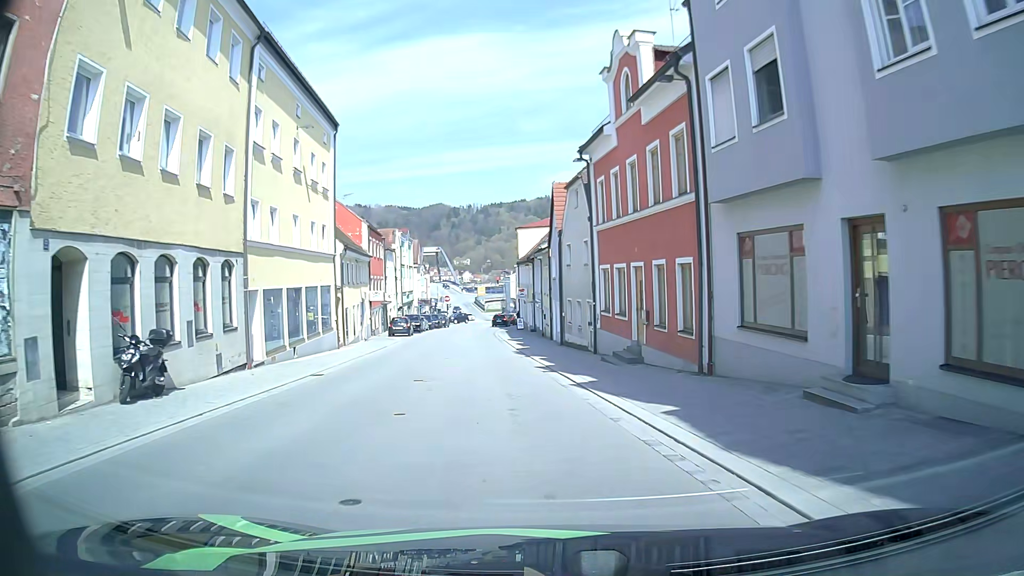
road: tertiary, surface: asphalt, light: Day
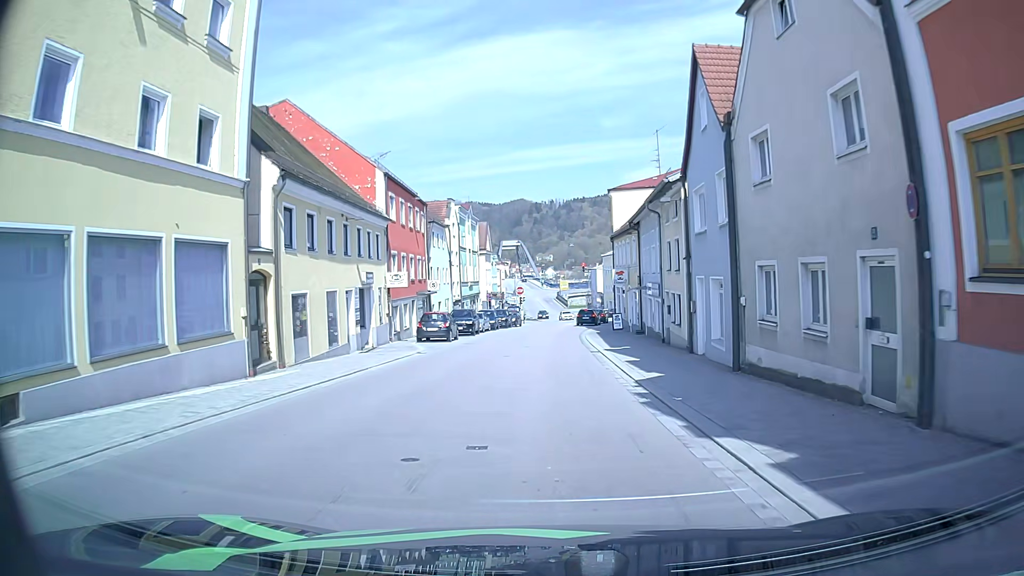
(-1.5, +17.9) m; -7°
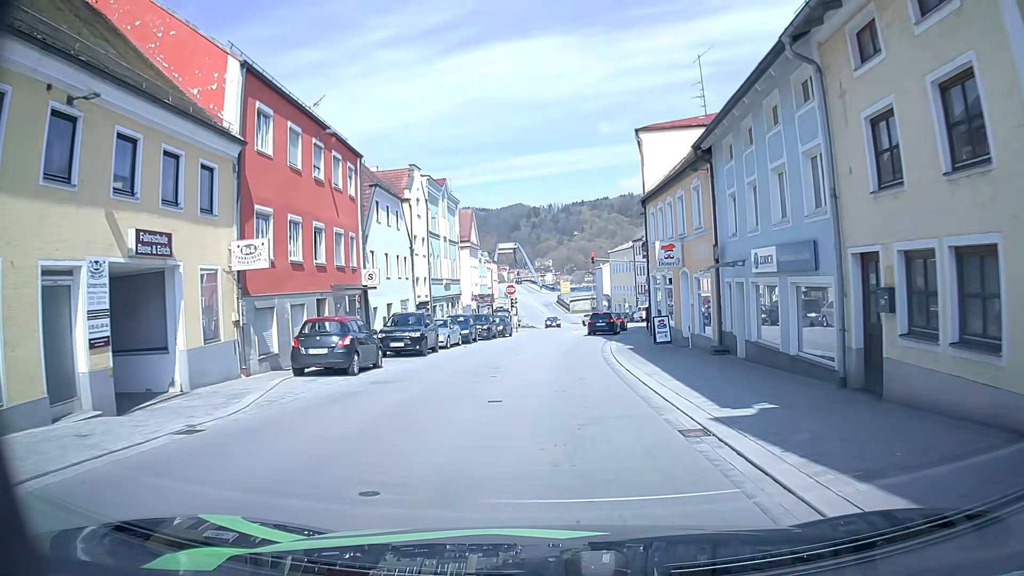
(-0.2, +16.3) m; -1°
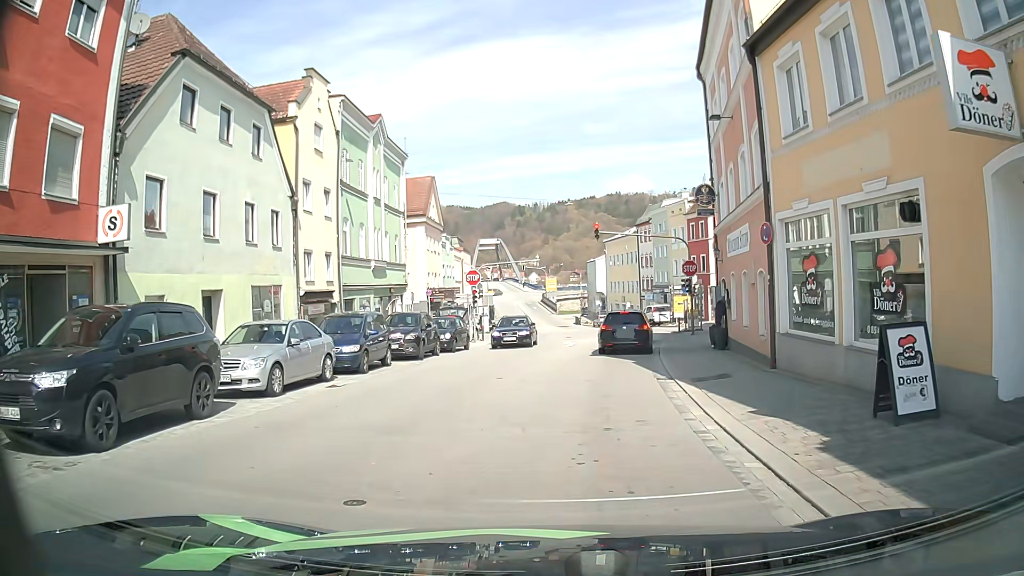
(+0.1, +18.1) m; +2°
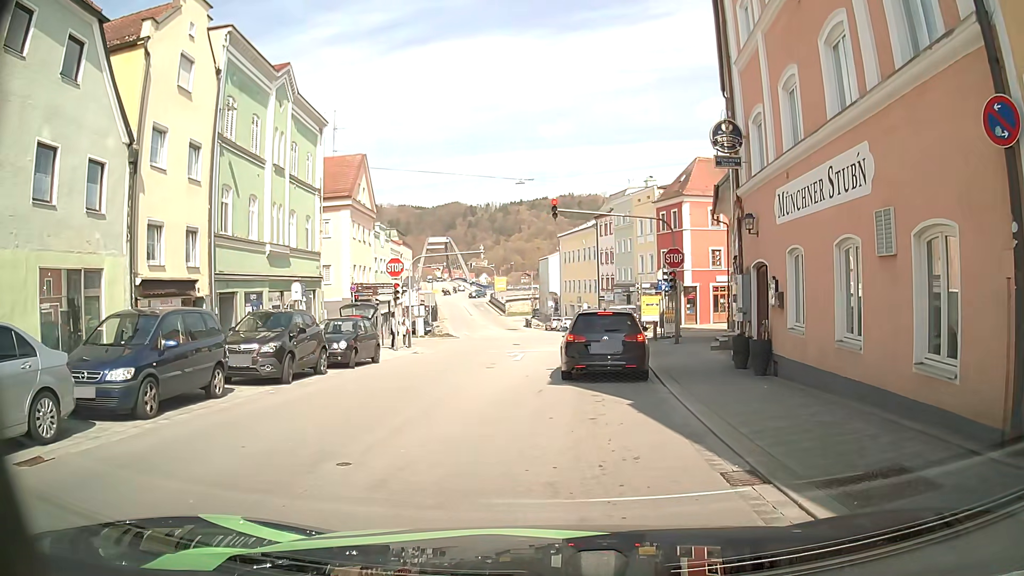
(0.0, +8.2) m; +3°
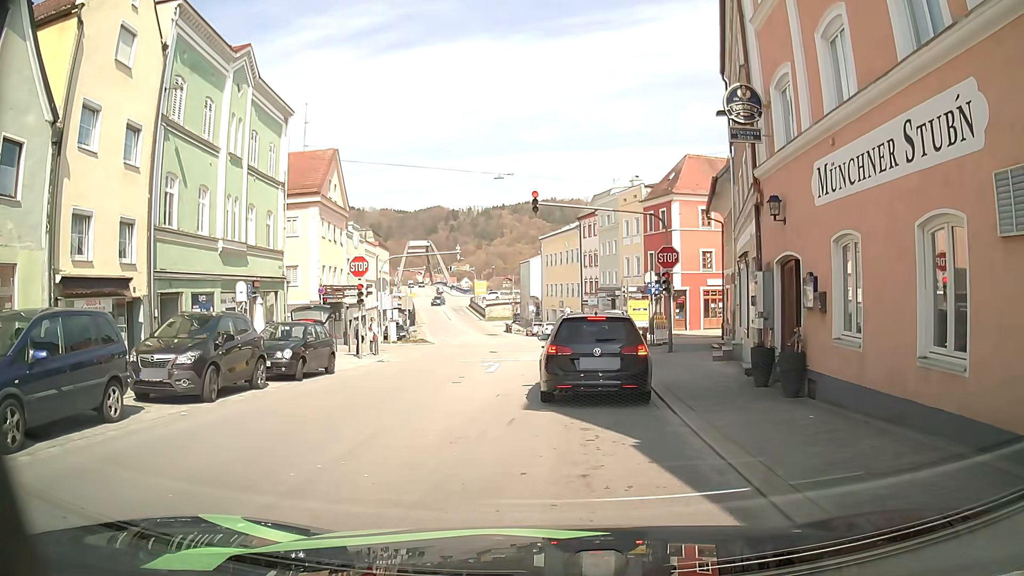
(0.0, +2.8) m; +3°
